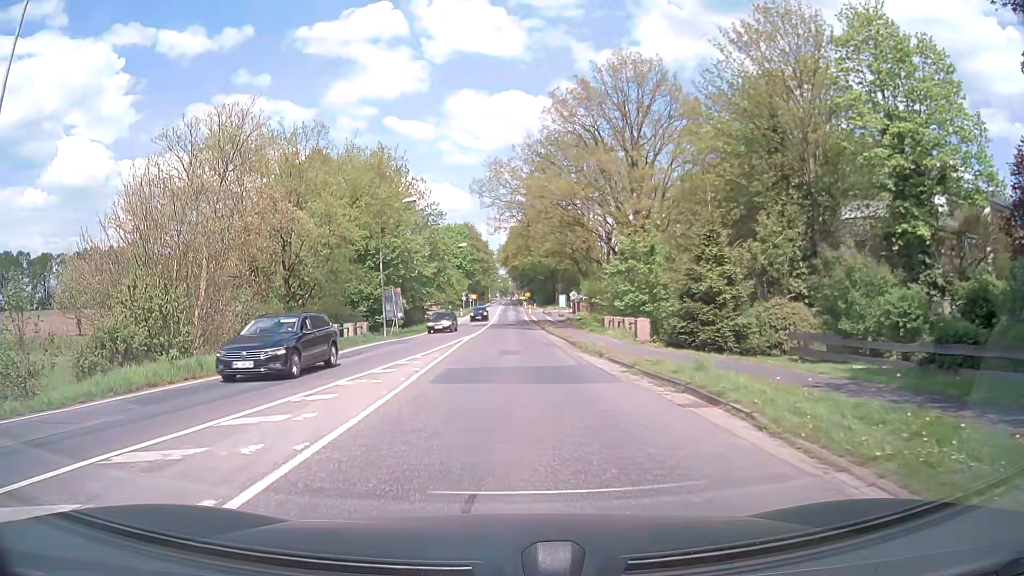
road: primary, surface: asphalt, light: Day
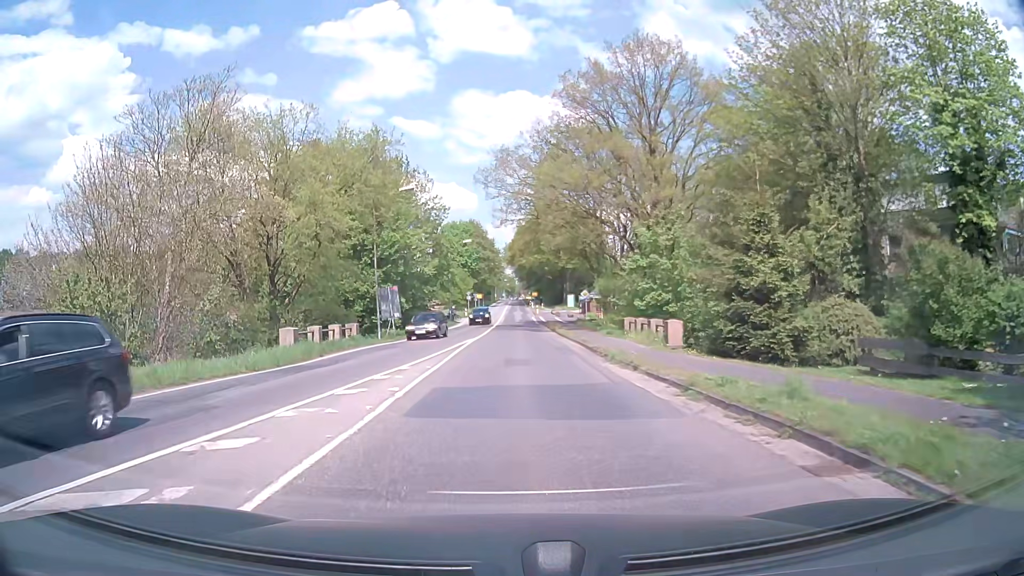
(0.0, +4.2) m; 0°
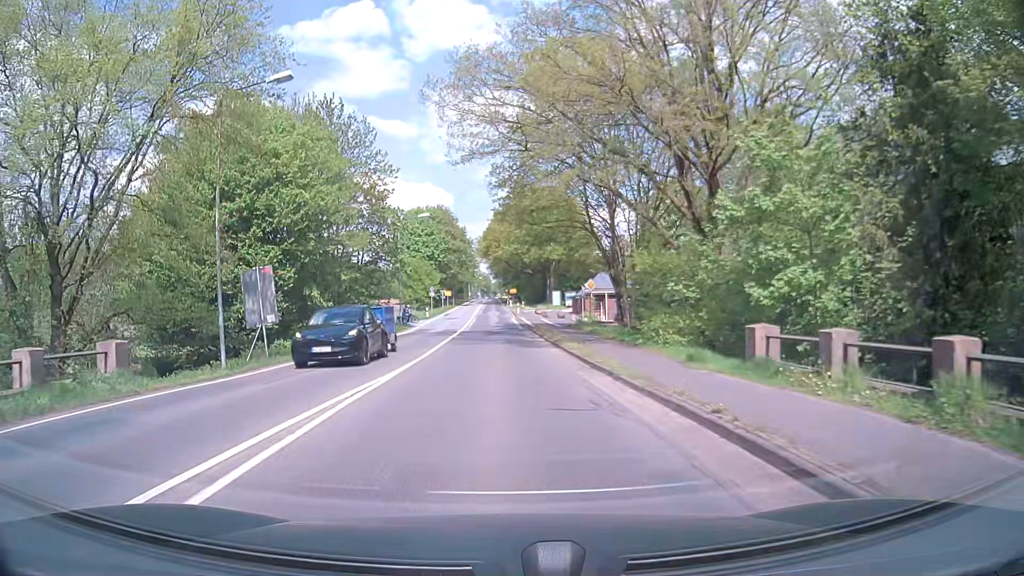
(+0.3, +19.8) m; +2°
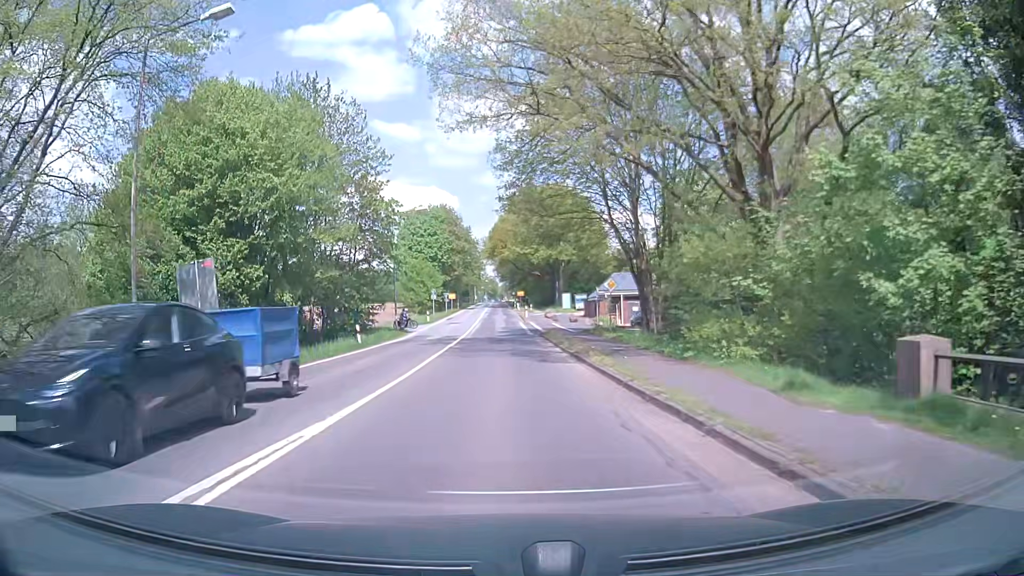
(0.0, +5.5) m; 0°
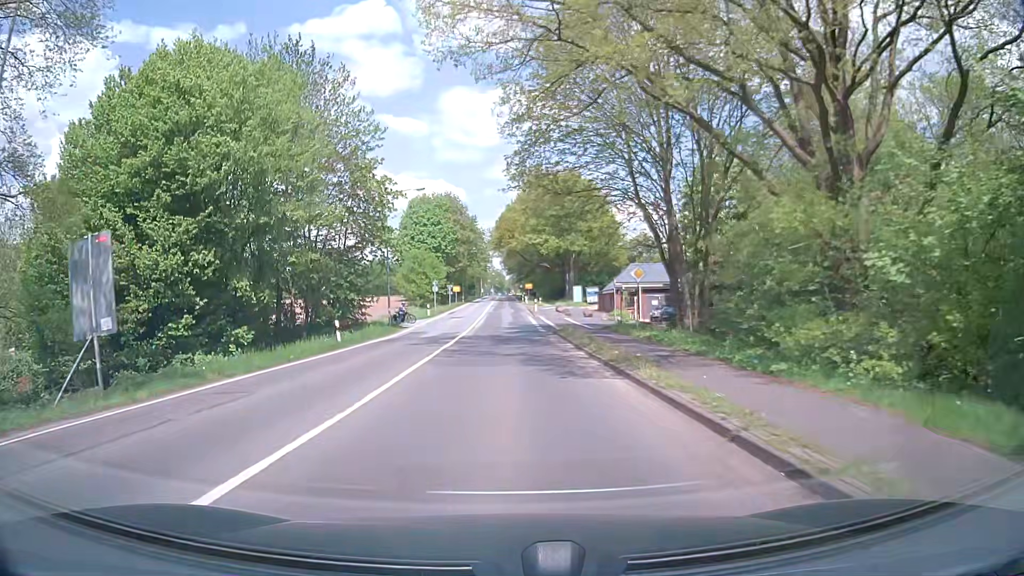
(-0.1, +5.7) m; -1°
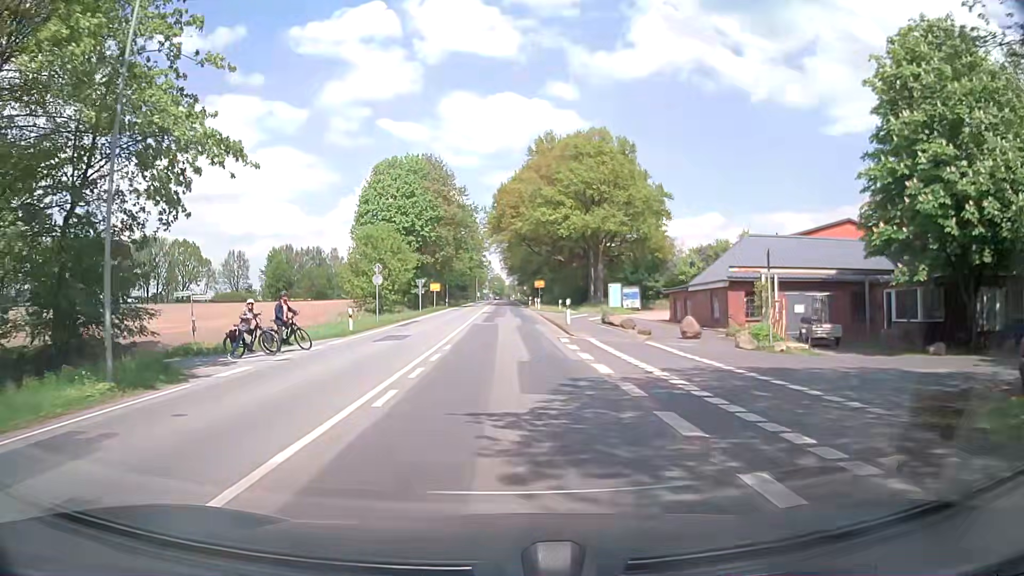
(+0.1, +31.3) m; +1°
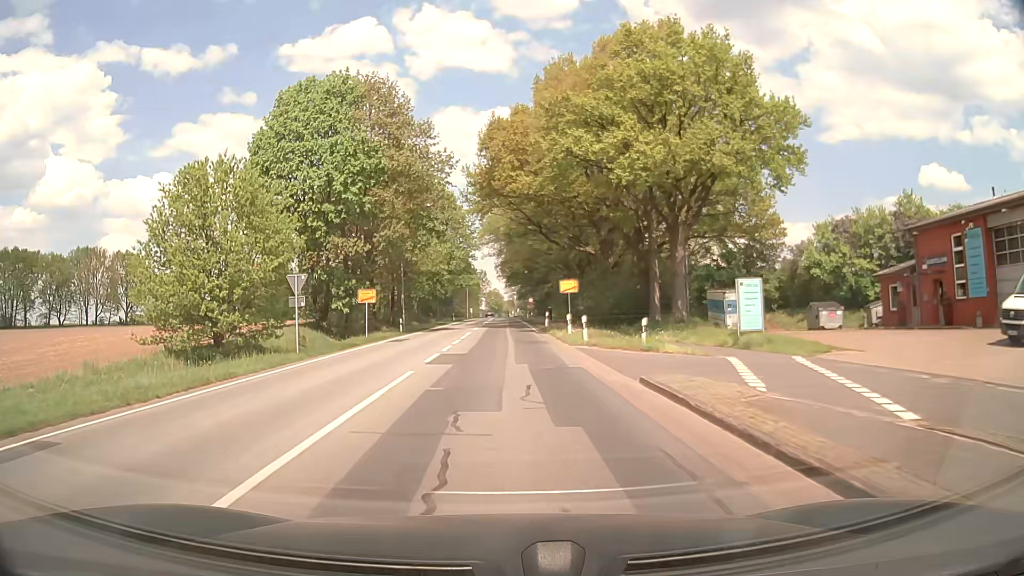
(-0.4, +34.3) m; -1°
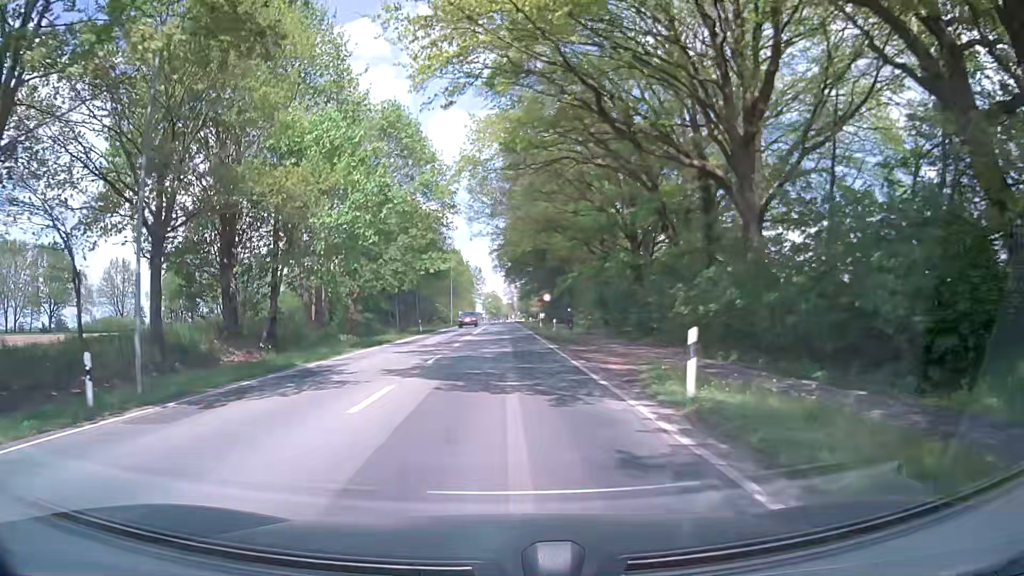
(-0.1, +35.8) m; 0°
(0, +10) (0, +20) (0, +30) (0, +40) (0, +50) (0, +60) (0, +70) (0, +80) (-1, +90) (-1, +100) m
